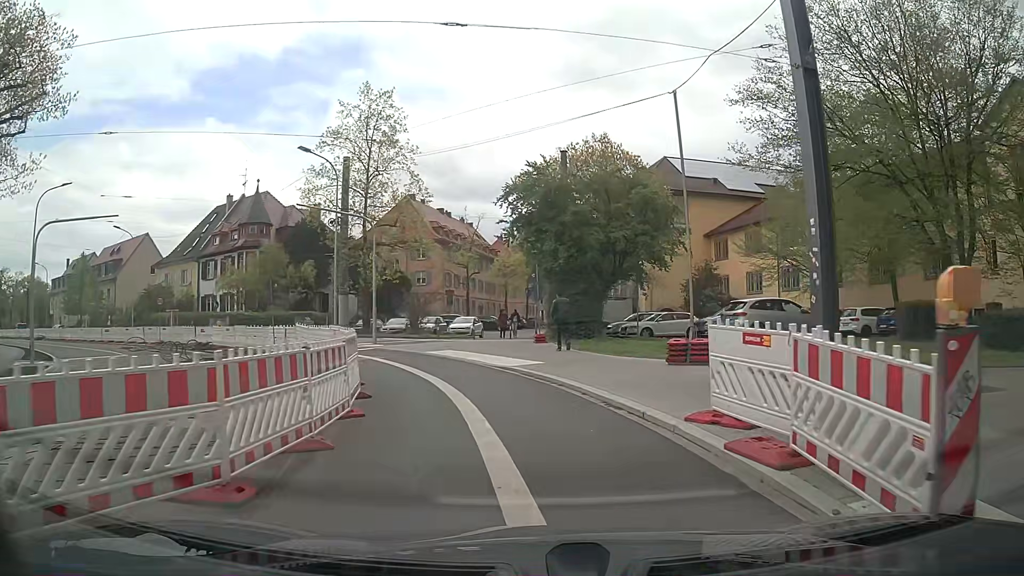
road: secondary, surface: asphalt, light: Day
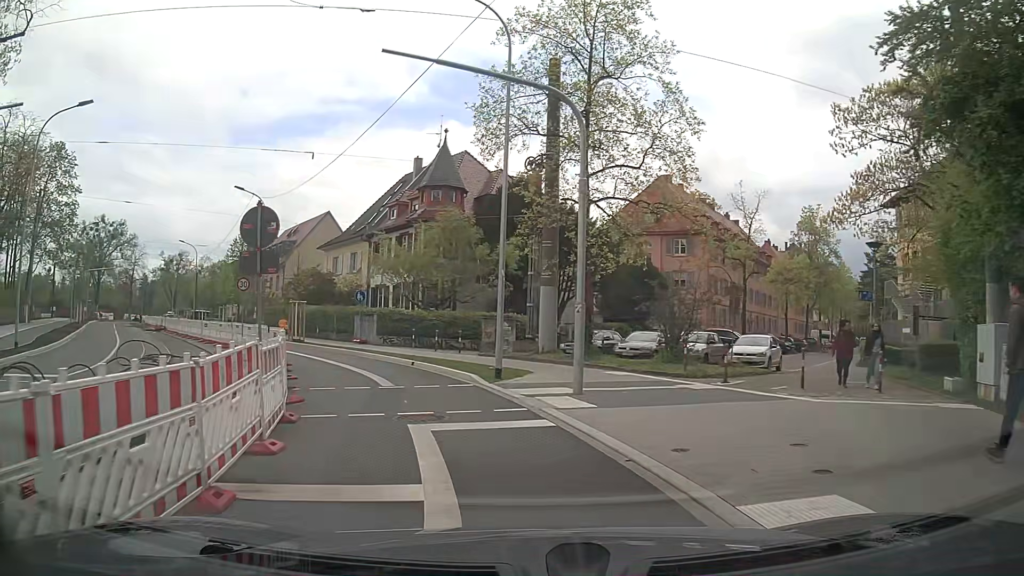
(-2.5, +18.0) m; -21°
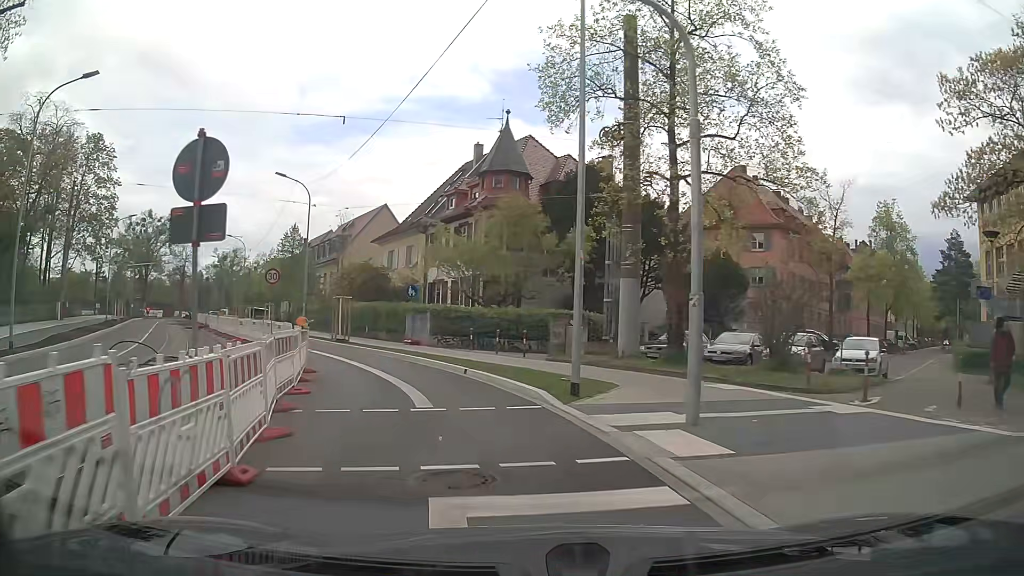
(-0.2, +3.8) m; -6°
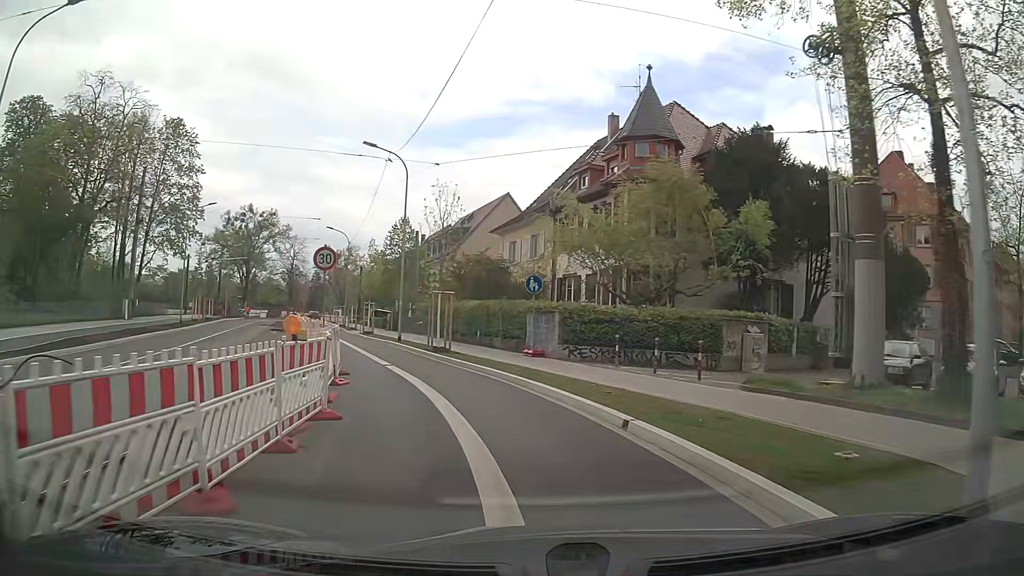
(-0.8, +7.7) m; -11°
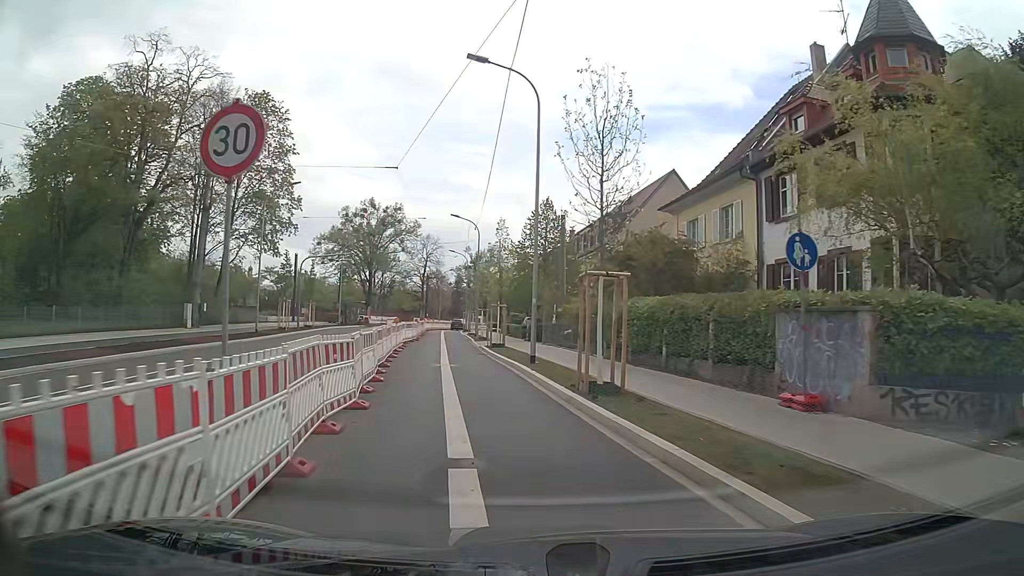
(-1.3, +12.0) m; -12°
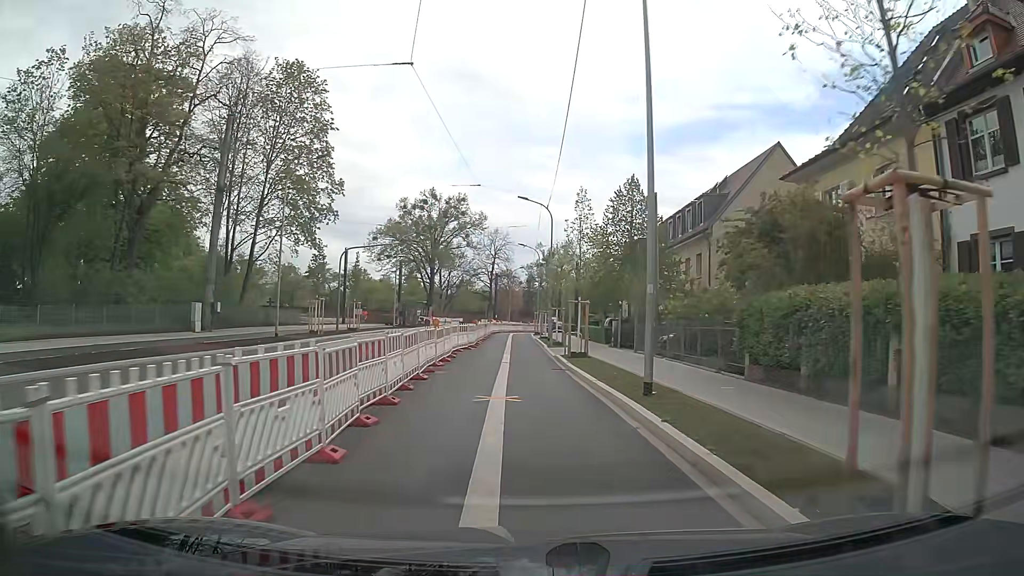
(-0.6, +8.2) m; -6°
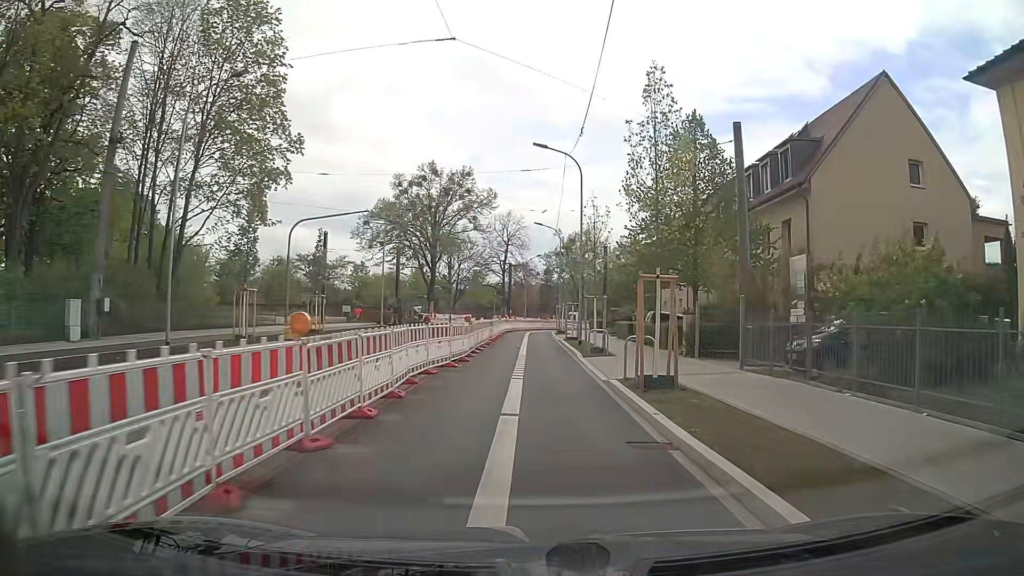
(-0.4, +12.7) m; -2°
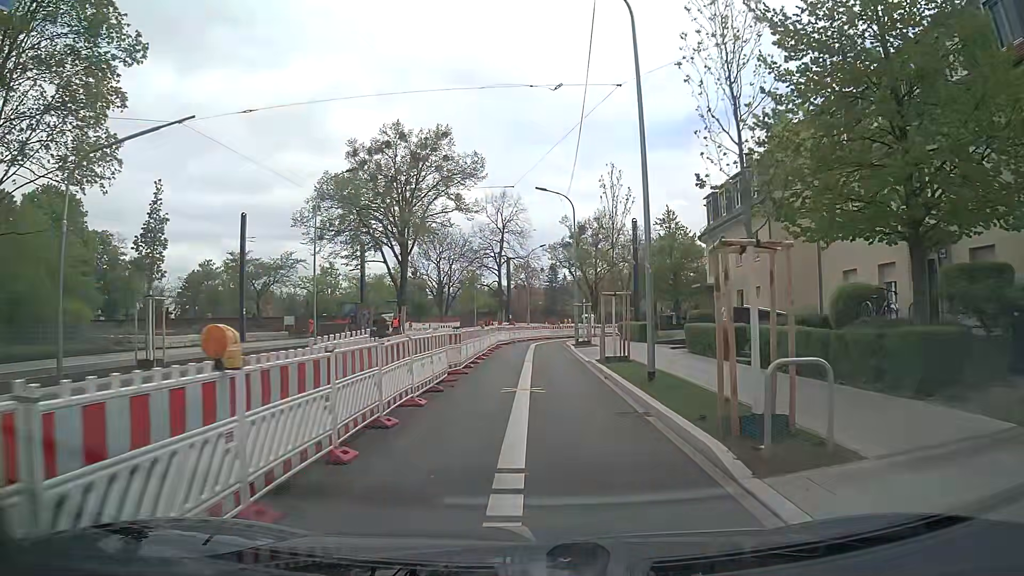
(+0.1, +17.5) m; 0°
(0, +10) (0, +20) (0, +30) (0, +40) (+2, +50) (+6, +59) (+11, +67) (+17, +75) (+23, +84) (+29, +92) m
